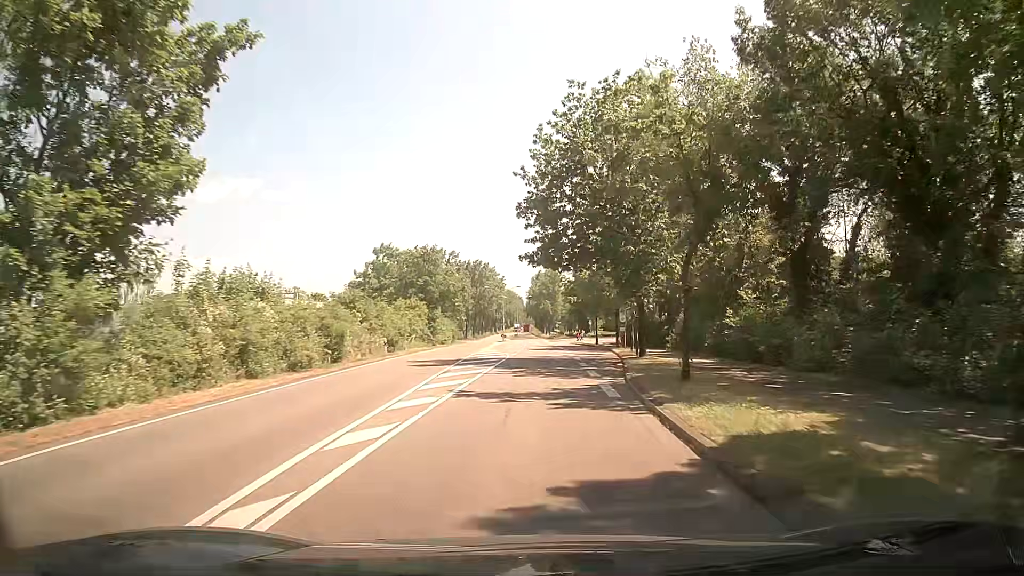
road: secondary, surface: asphalt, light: Day
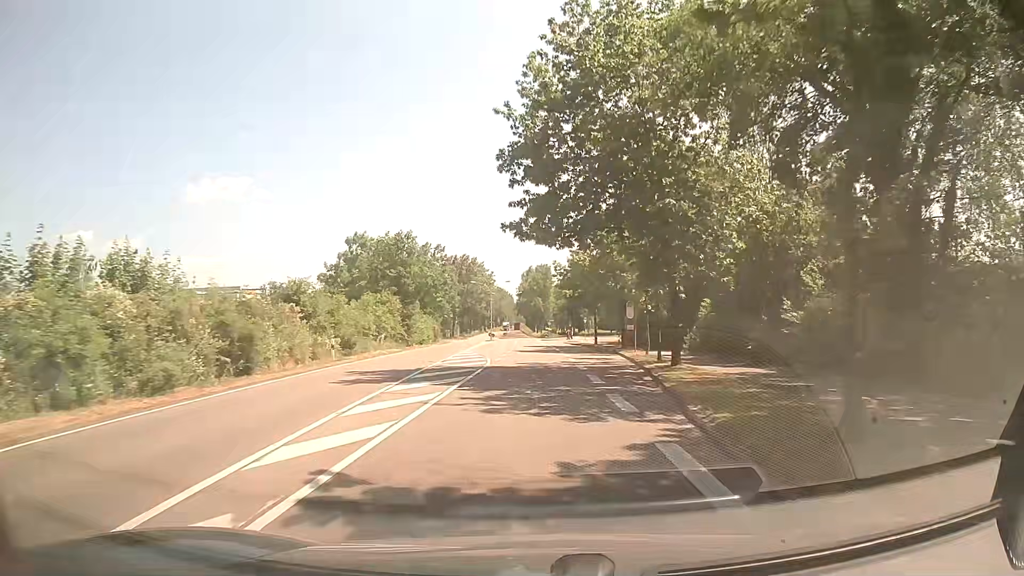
(+0.1, +8.8) m; +1°
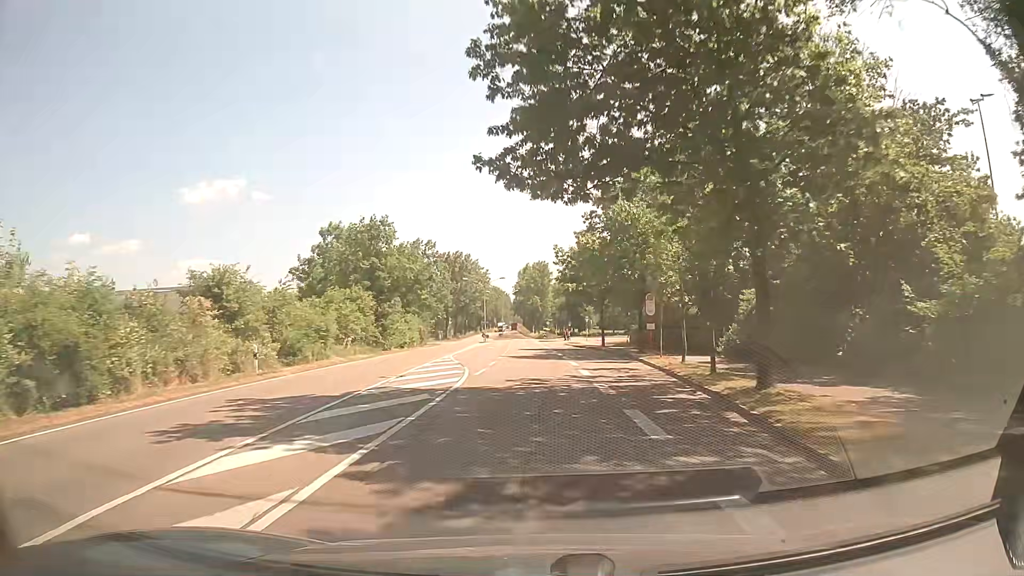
(+0.1, +8.7) m; +1°
(0, +10) (0, +20) (0, +30) (0, +40) (0, +50) (-1, +60) (-1, +70) (-1, +80) (-1, +90) (-1, +100) m
